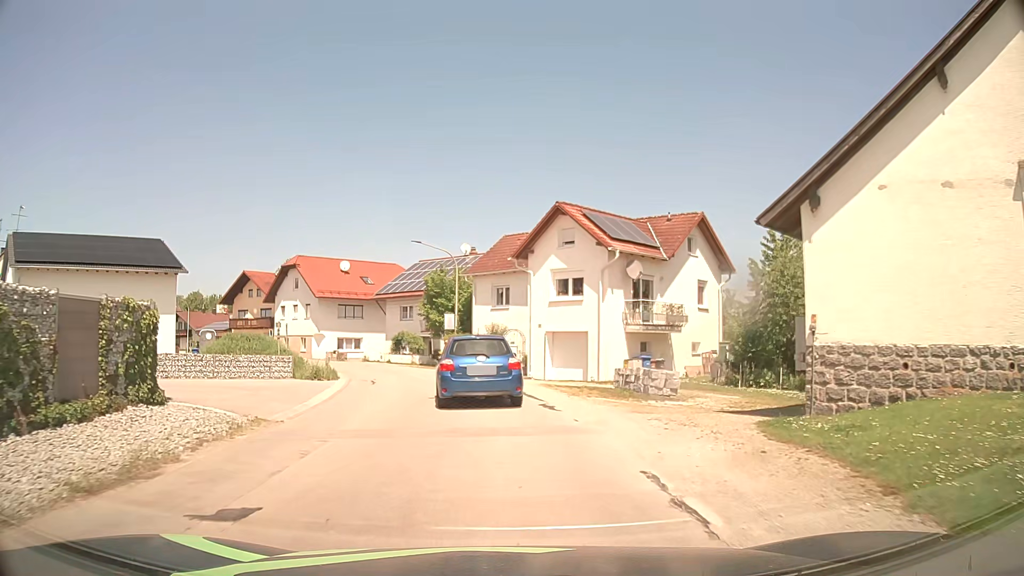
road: tertiary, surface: asphalt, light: Day
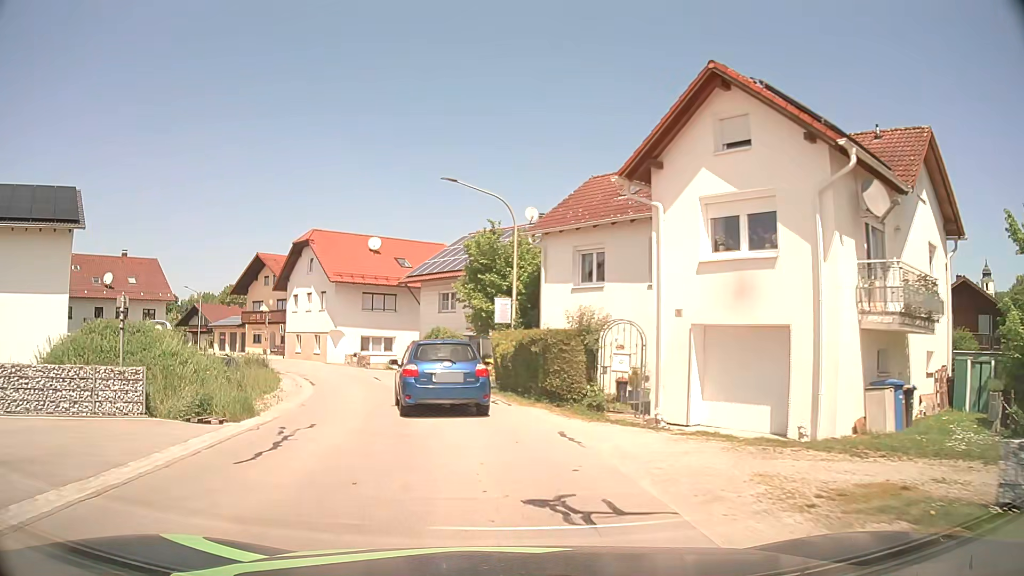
(-0.5, +15.5) m; -5°
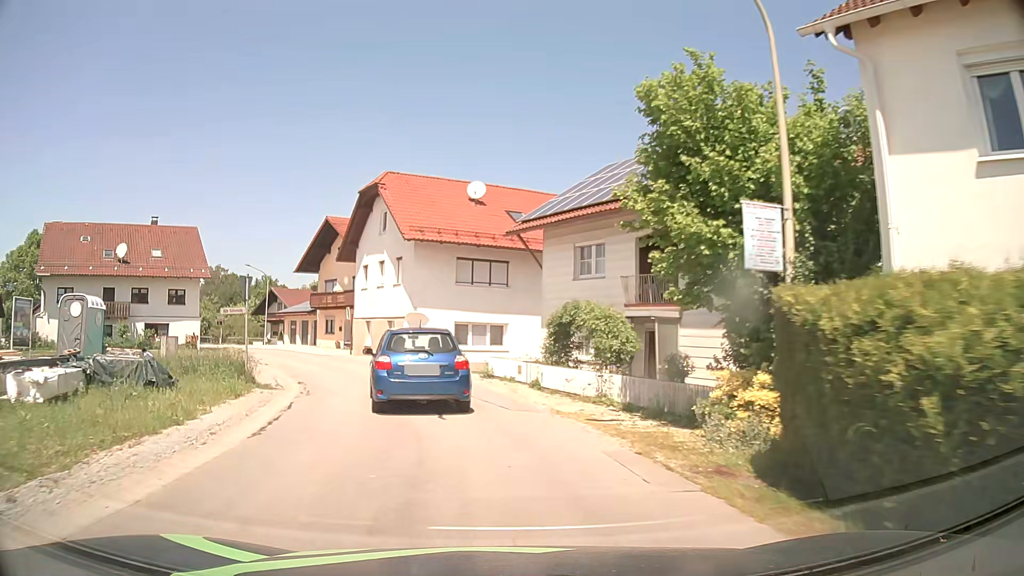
(-1.6, +15.9) m; -10°
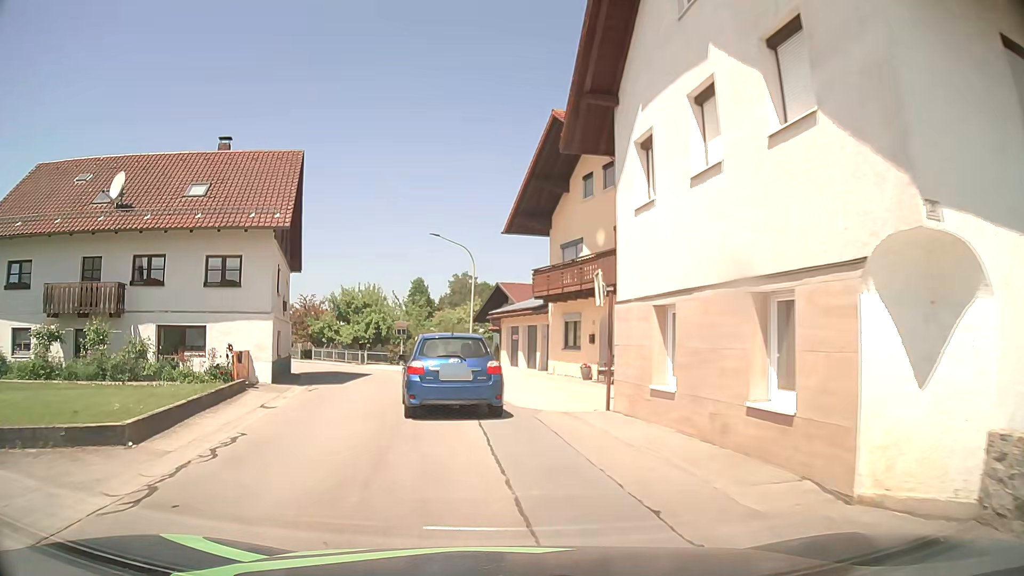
(-5.1, +25.4) m; -24°
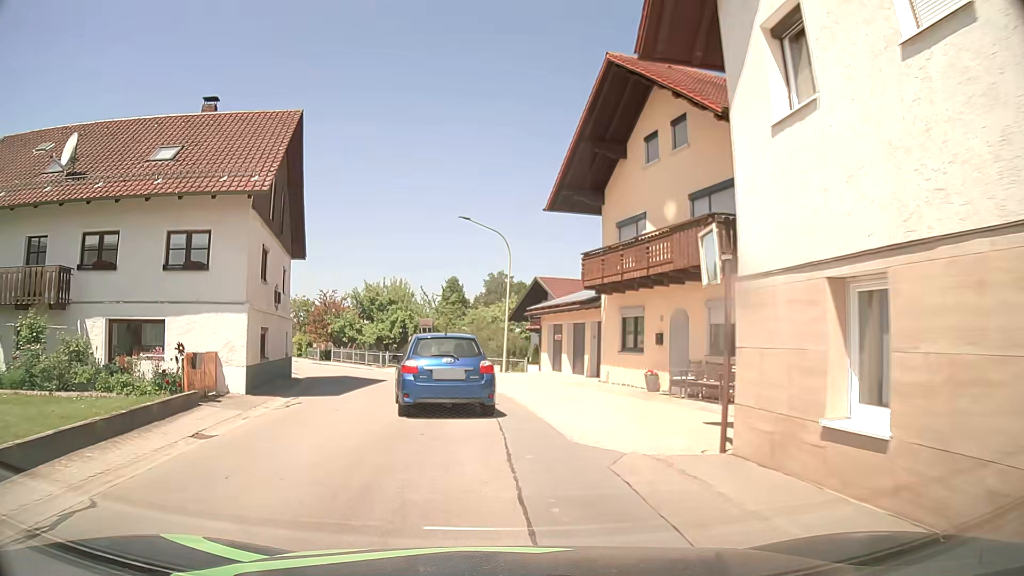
(-0.1, +5.2) m; -4°
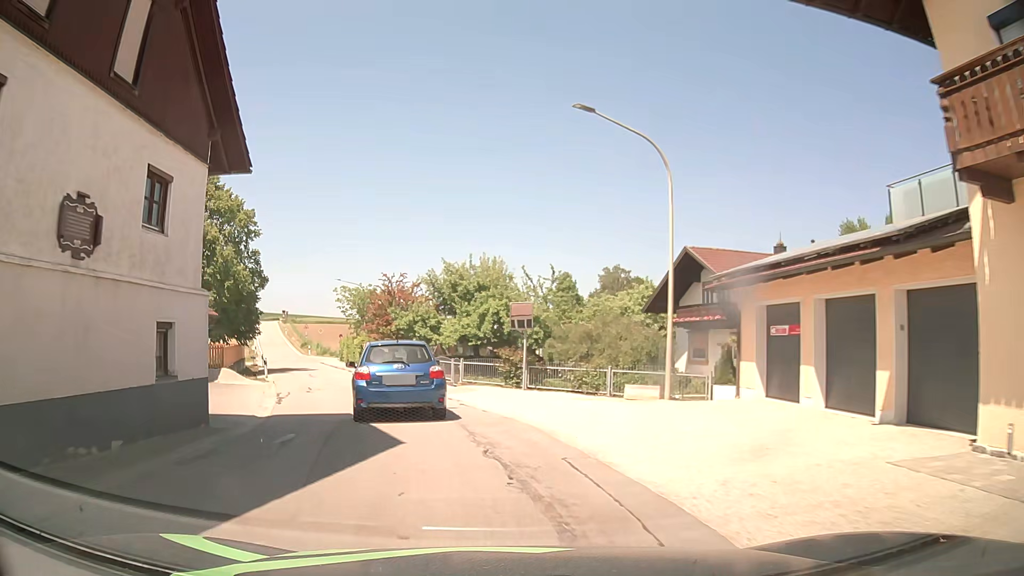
(-0.7, +15.5) m; -8°
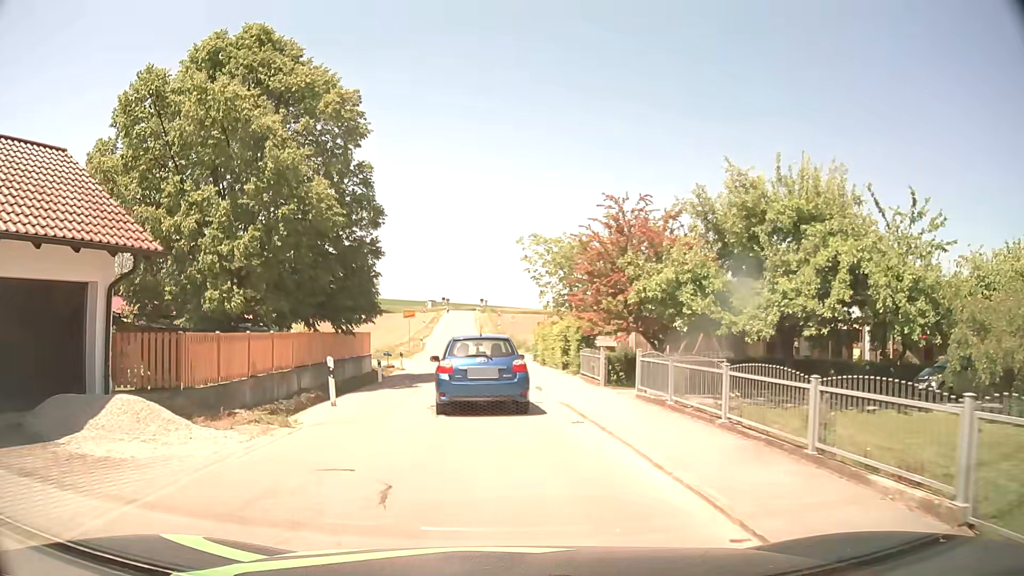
(-3.5, +20.3) m; -18°
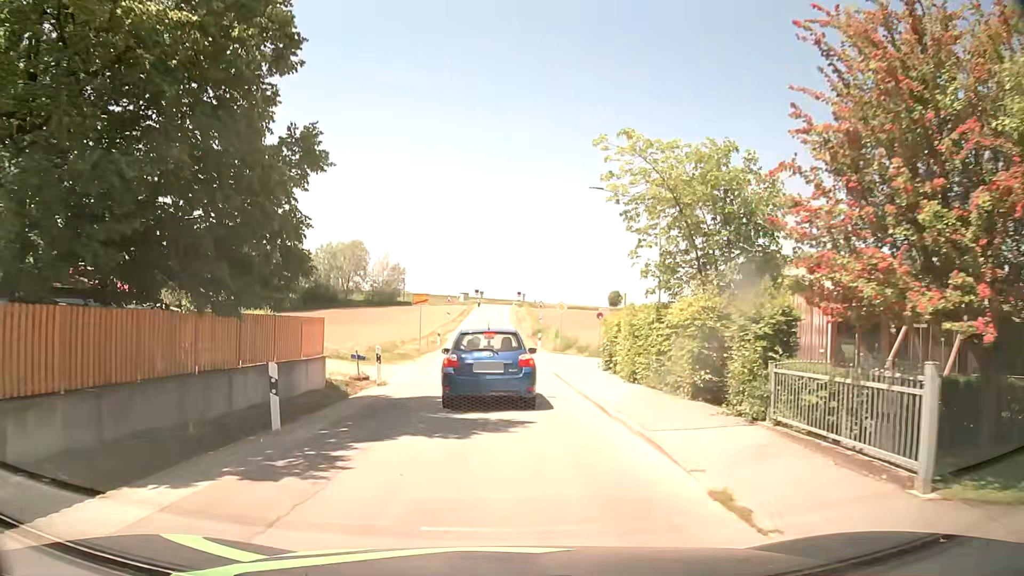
(-0.5, +14.0) m; -3°
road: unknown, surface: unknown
(0, +10) (0, +20) (+1, +30) (+10, +34) (+20, +35) (+30, +35) (+40, +35) (+50, +36) (+60, +36) (+70, +37) m
